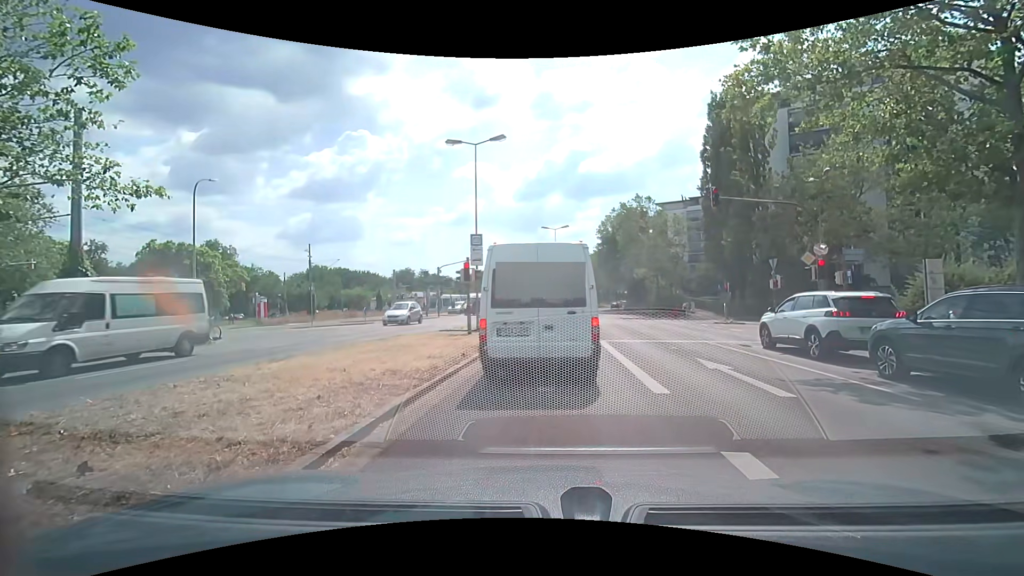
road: secondary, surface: asphalt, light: Day
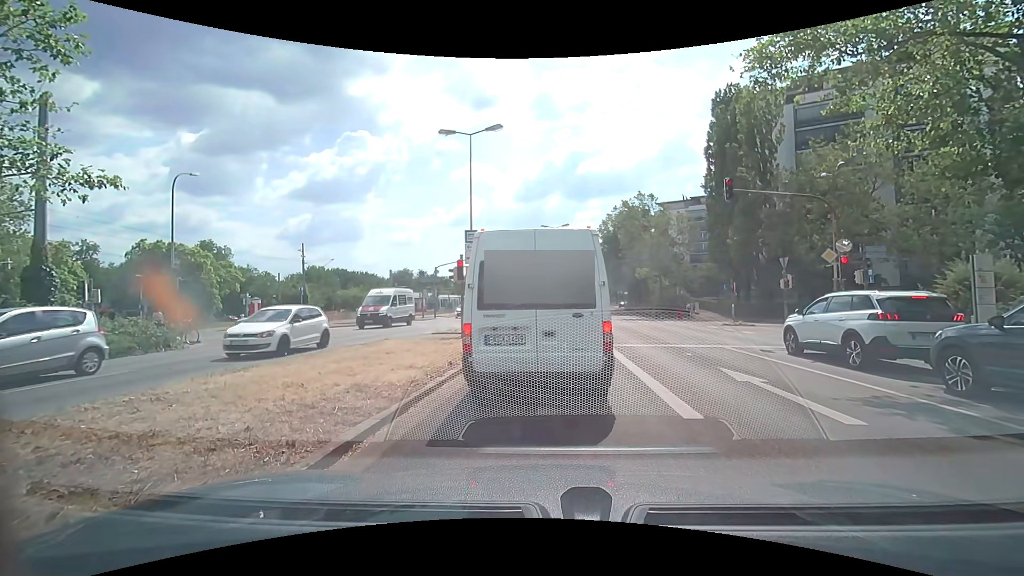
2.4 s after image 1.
(0.0, +1.5) m; 0°
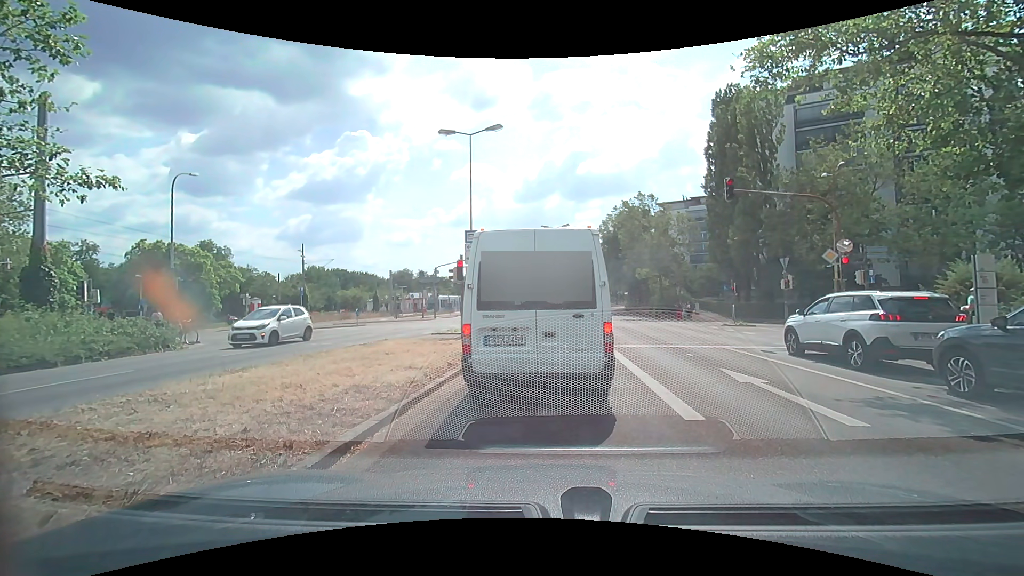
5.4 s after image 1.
(0.0, +0.1) m; 0°
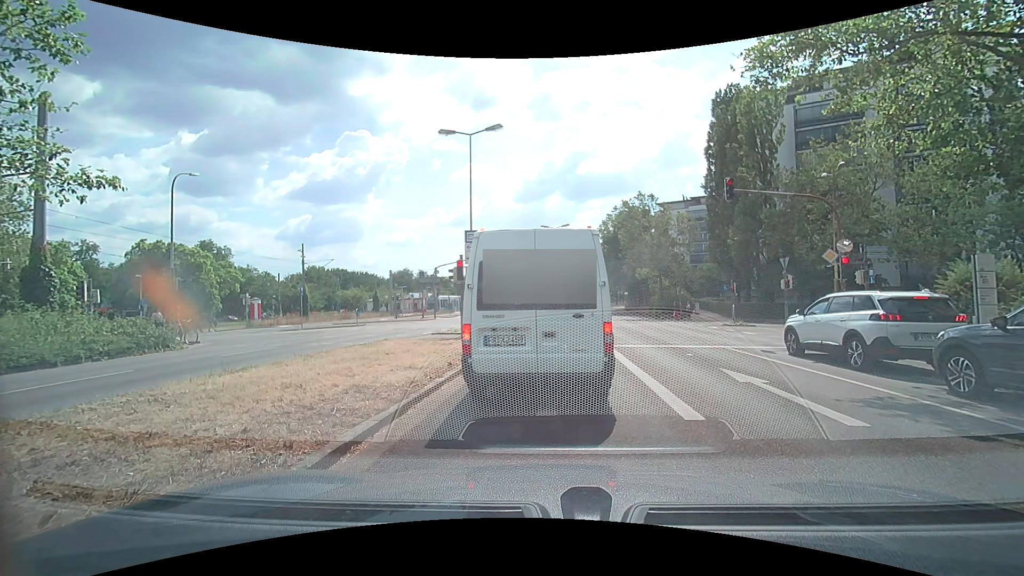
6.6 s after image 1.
(0.0, 0.0) m; 0°
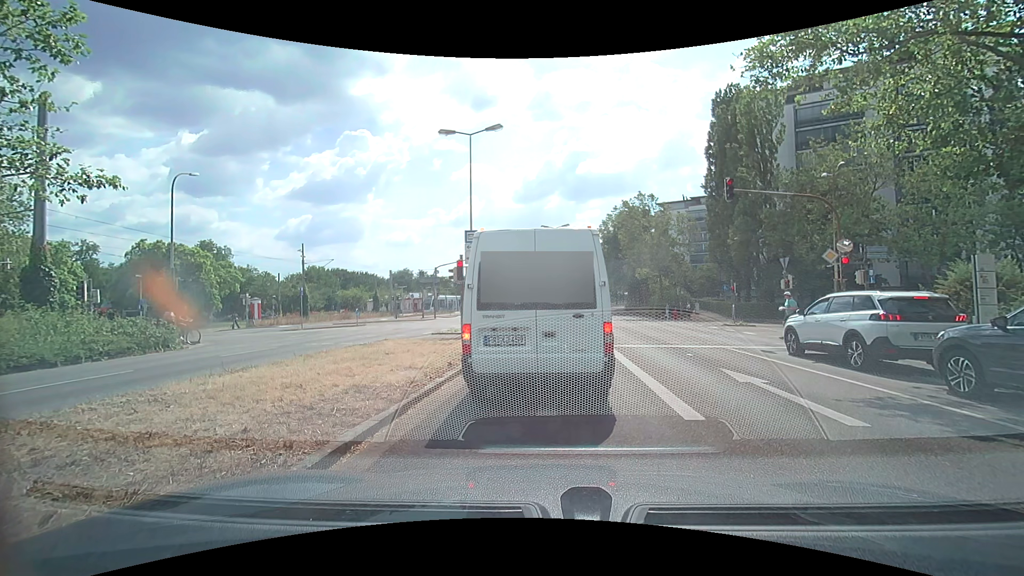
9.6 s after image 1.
(0.0, 0.0) m; 0°
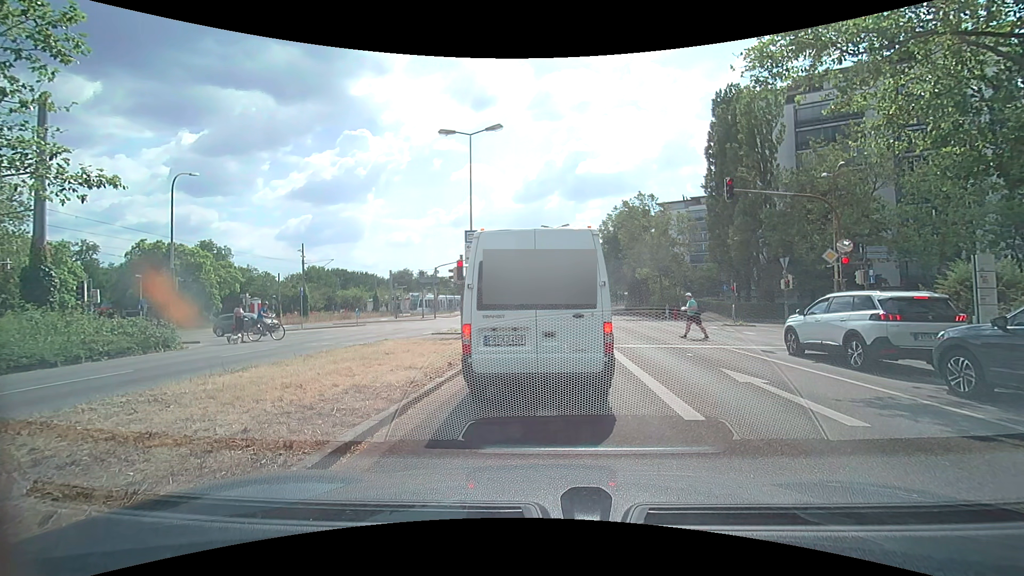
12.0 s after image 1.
(0.0, 0.0) m; 0°
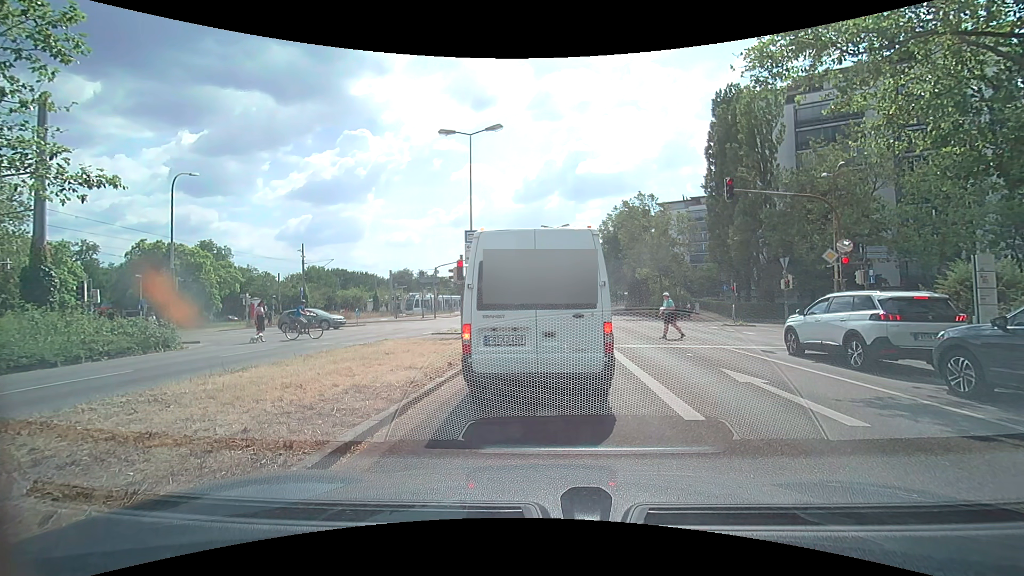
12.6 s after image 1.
(0.0, 0.0) m; 0°
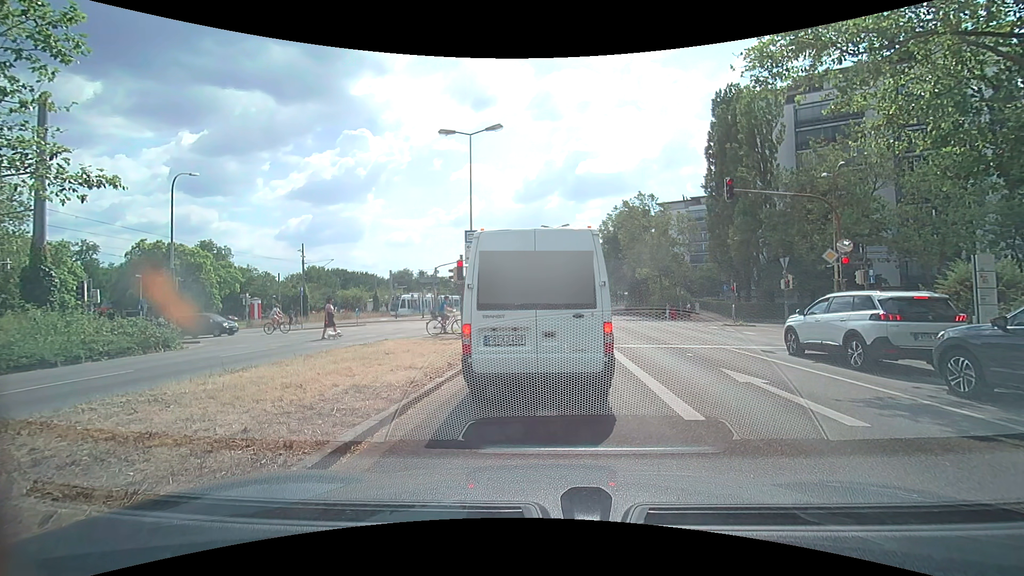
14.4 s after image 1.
(0.0, 0.0) m; 0°
